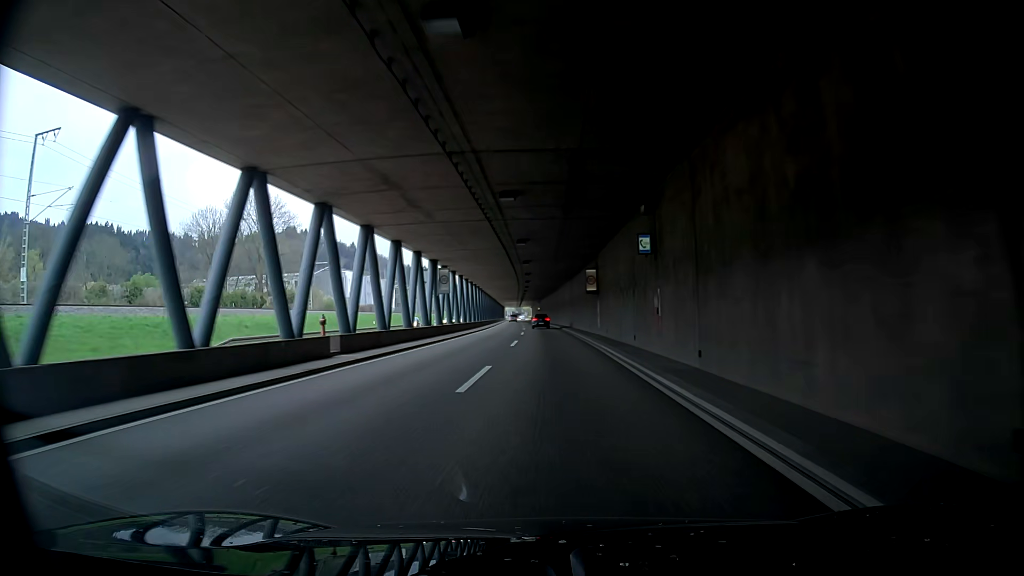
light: Day
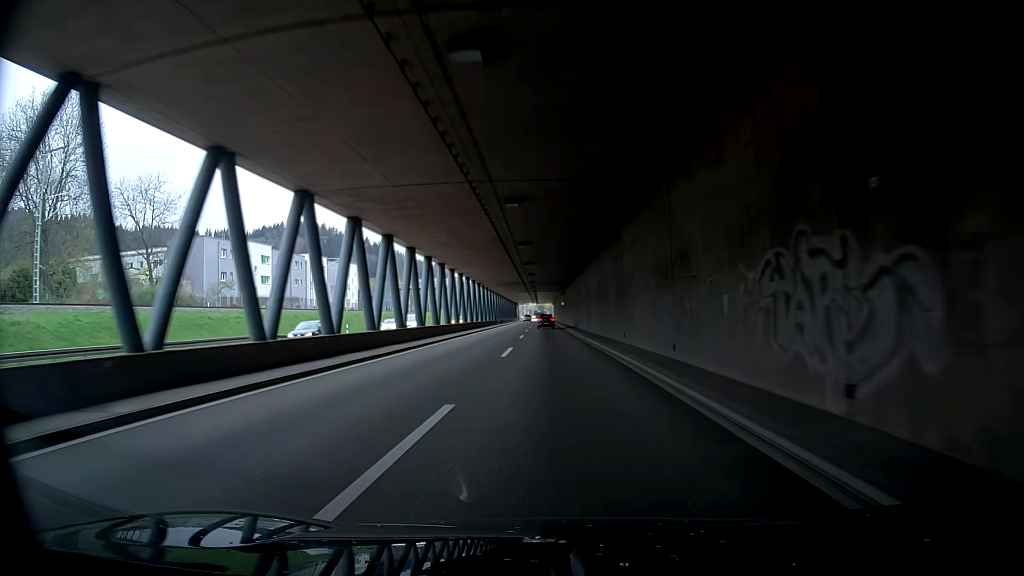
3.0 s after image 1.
(+0.7, +61.9) m; +2°
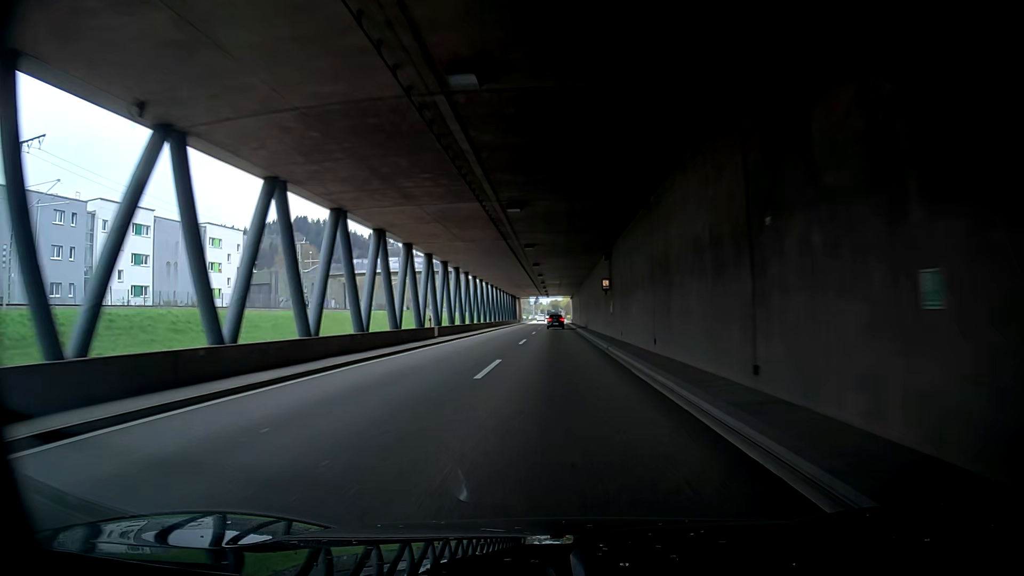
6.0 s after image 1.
(-2.0, +61.7) m; -3°
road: trunk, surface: asphalt
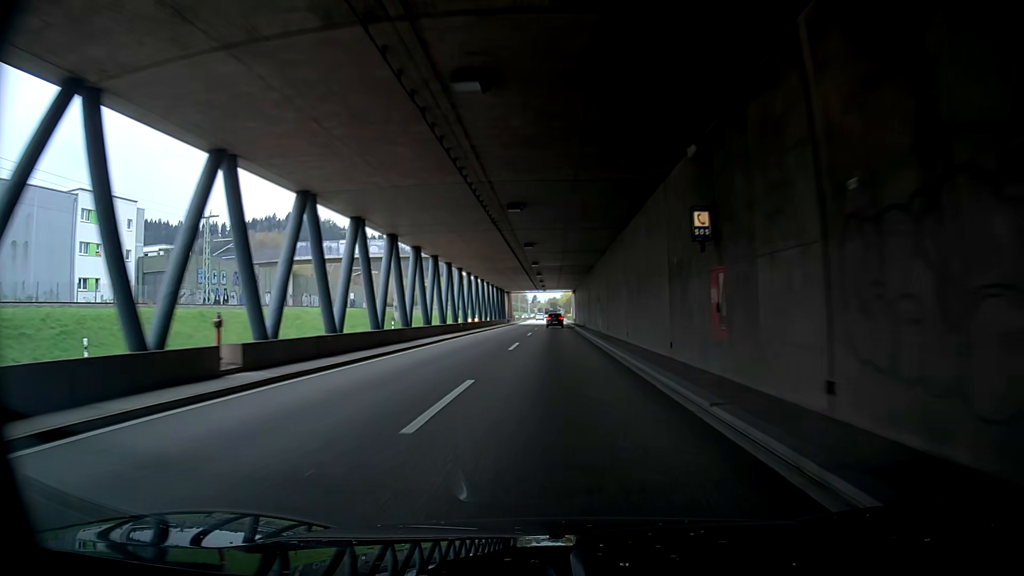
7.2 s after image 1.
(-0.5, +24.7) m; -3°
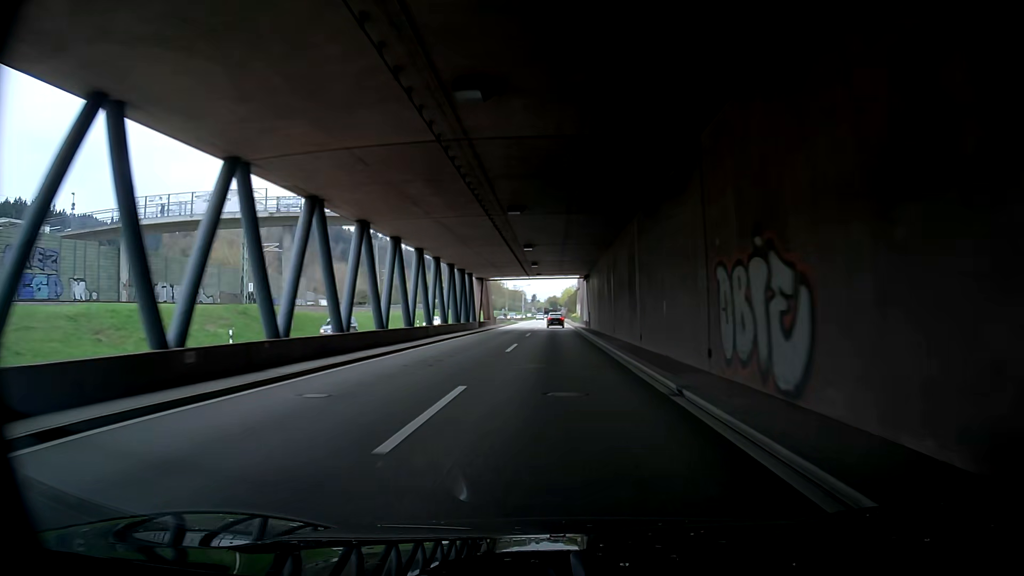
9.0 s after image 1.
(-0.2, +37.1) m; +3°
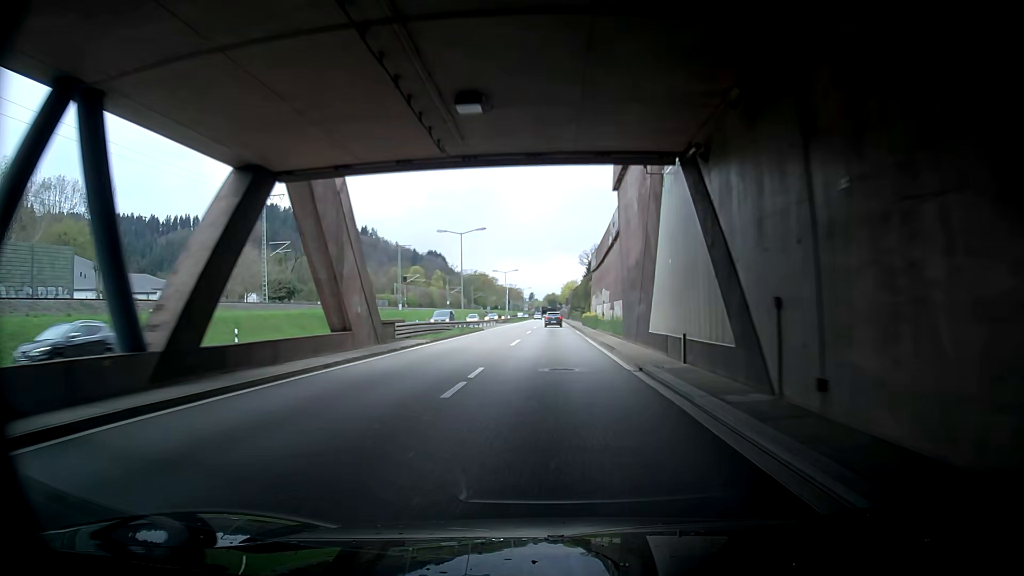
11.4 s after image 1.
(-1.8, +49.5) m; -2°
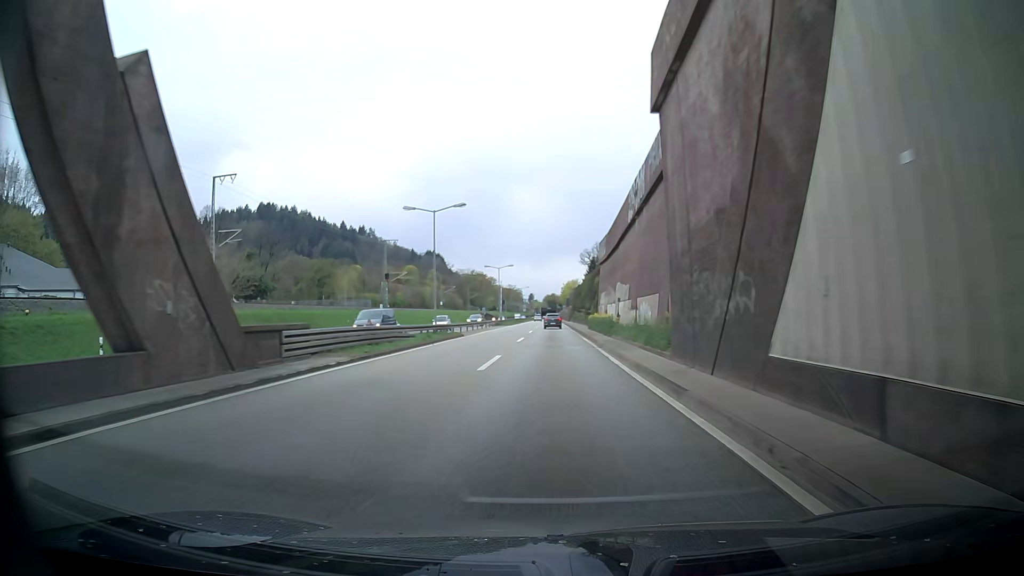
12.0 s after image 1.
(0.0, +12.4) m; 0°
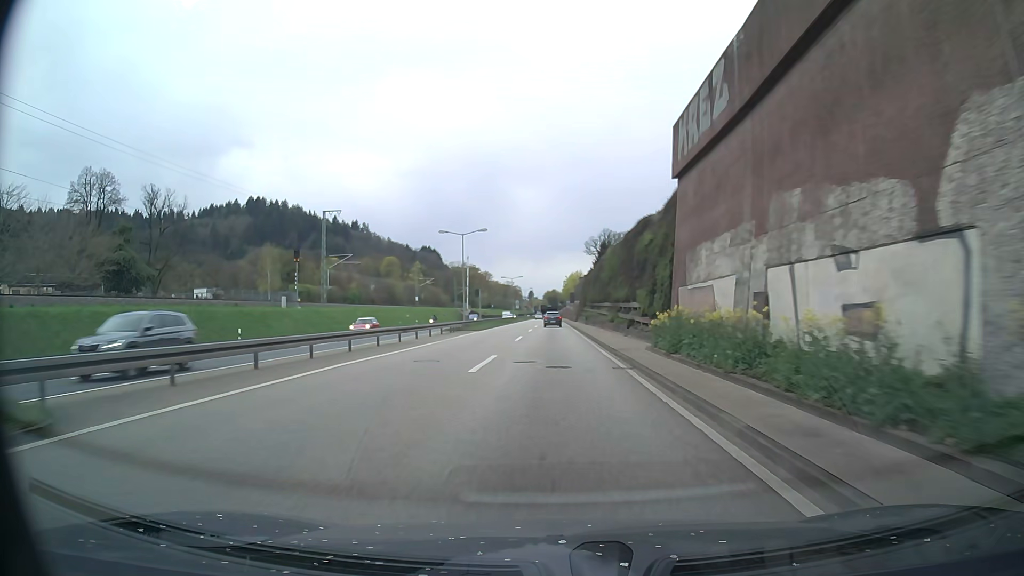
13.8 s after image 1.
(+0.2, +37.2) m; 0°
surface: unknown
